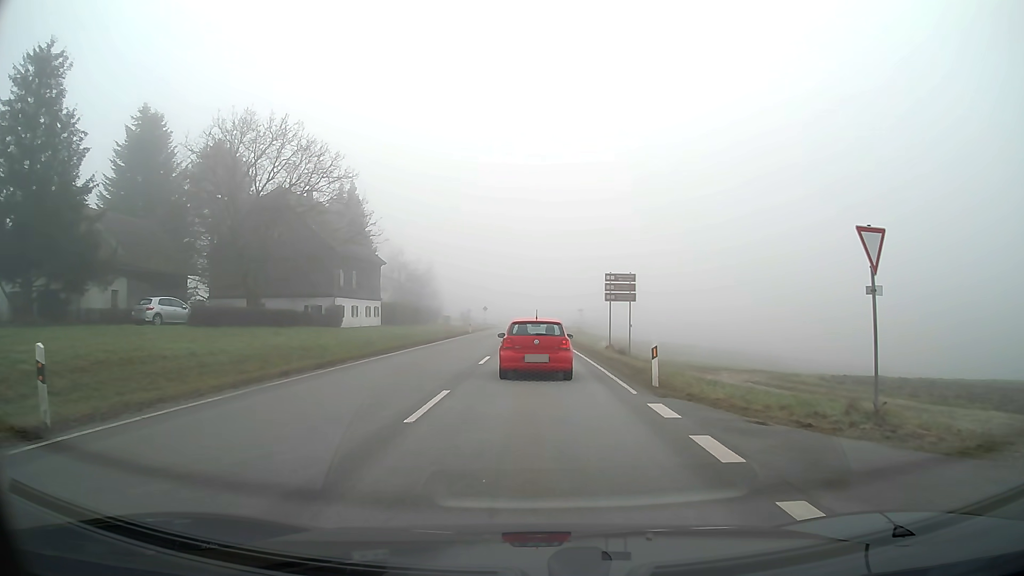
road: secondary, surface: asphalt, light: Day
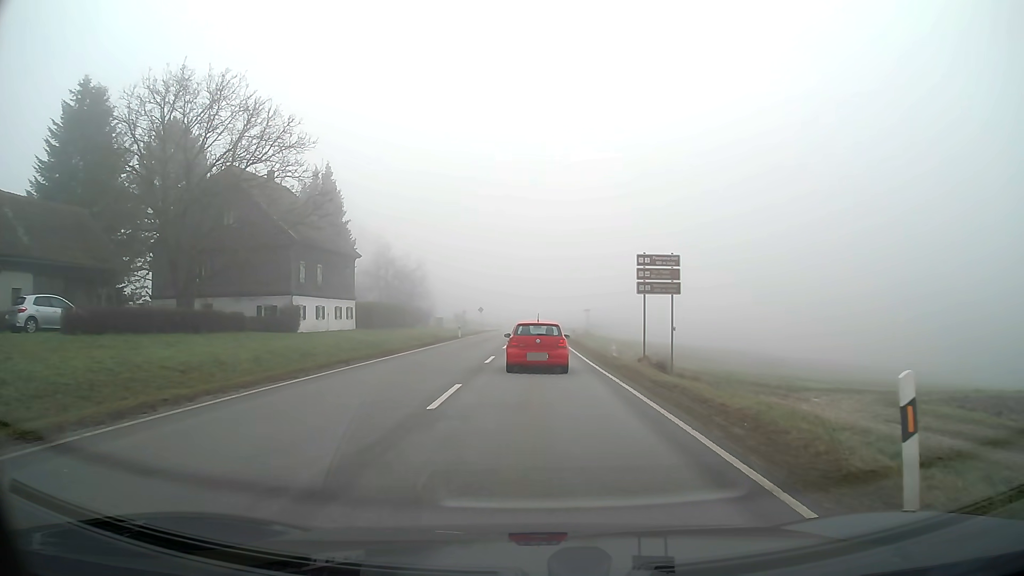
(0.0, +10.4) m; 0°
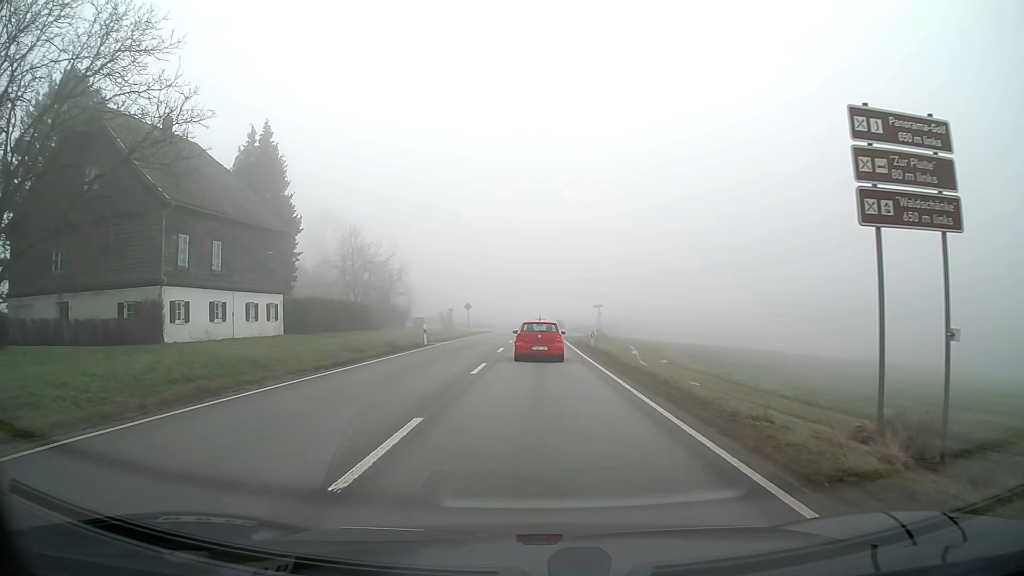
(0.0, +17.3) m; 0°
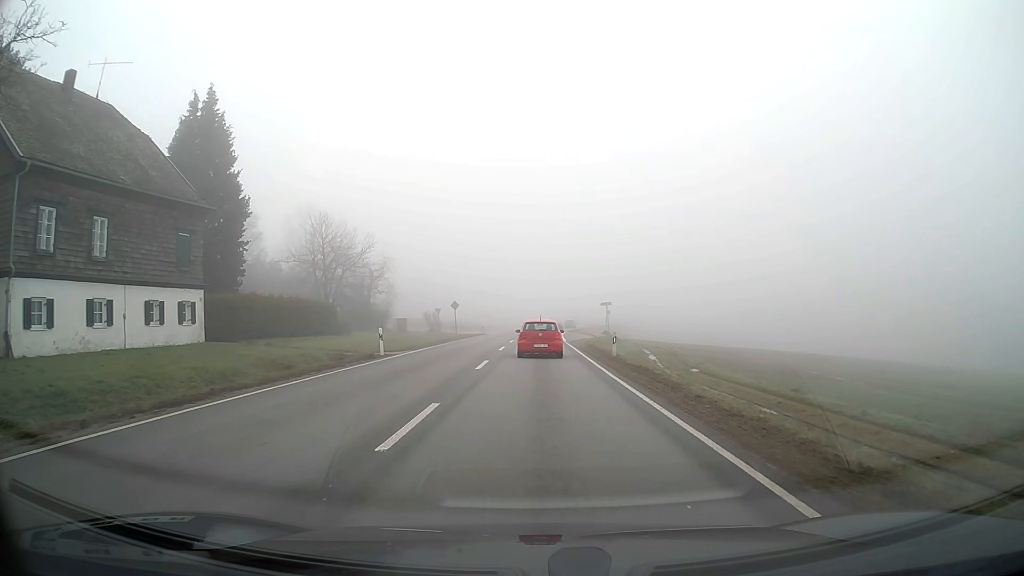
(0.0, +10.5) m; 0°
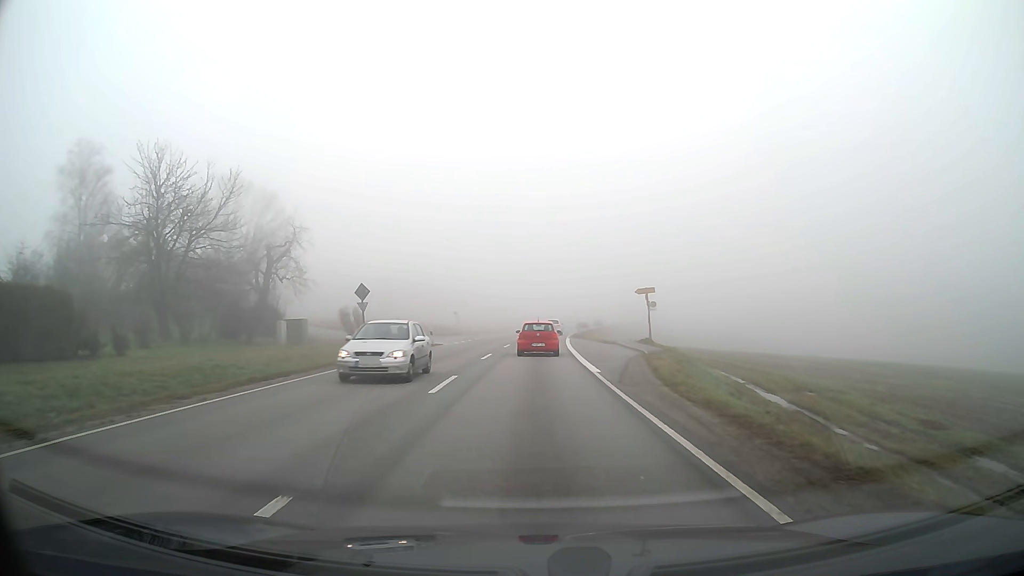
(+0.2, +30.3) m; +1°
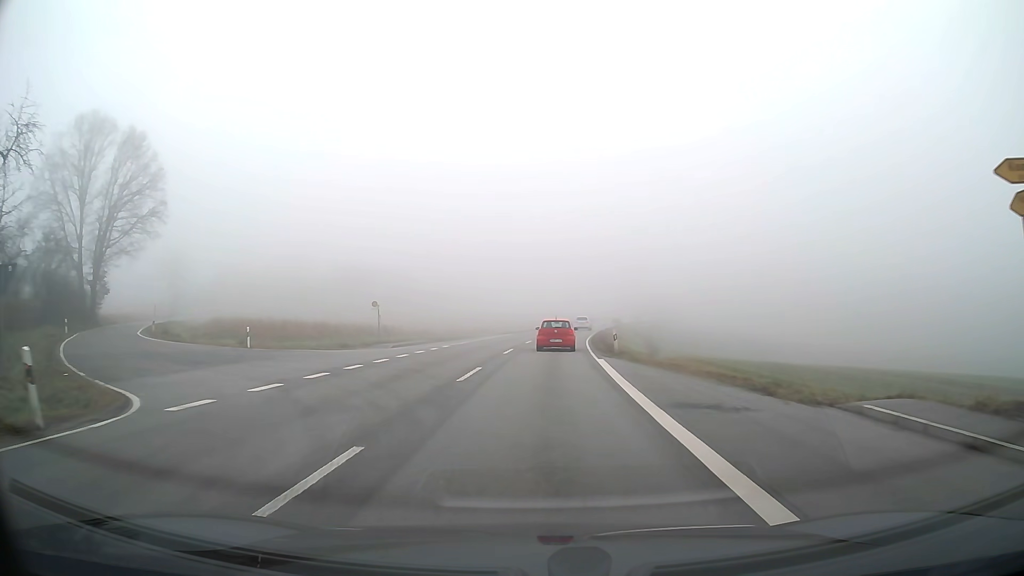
(+0.3, +33.9) m; +1°
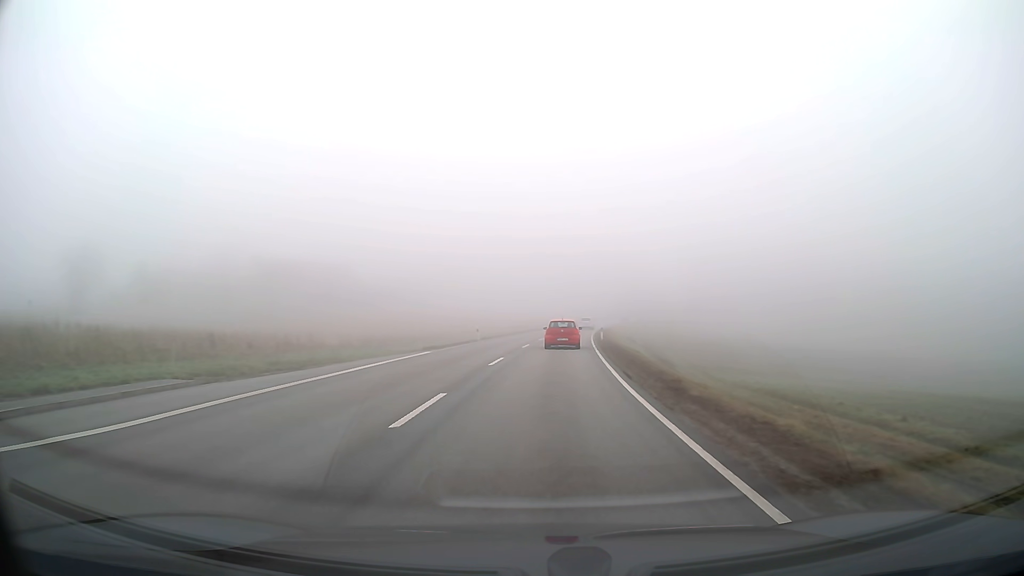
(+0.8, +30.5) m; +3°
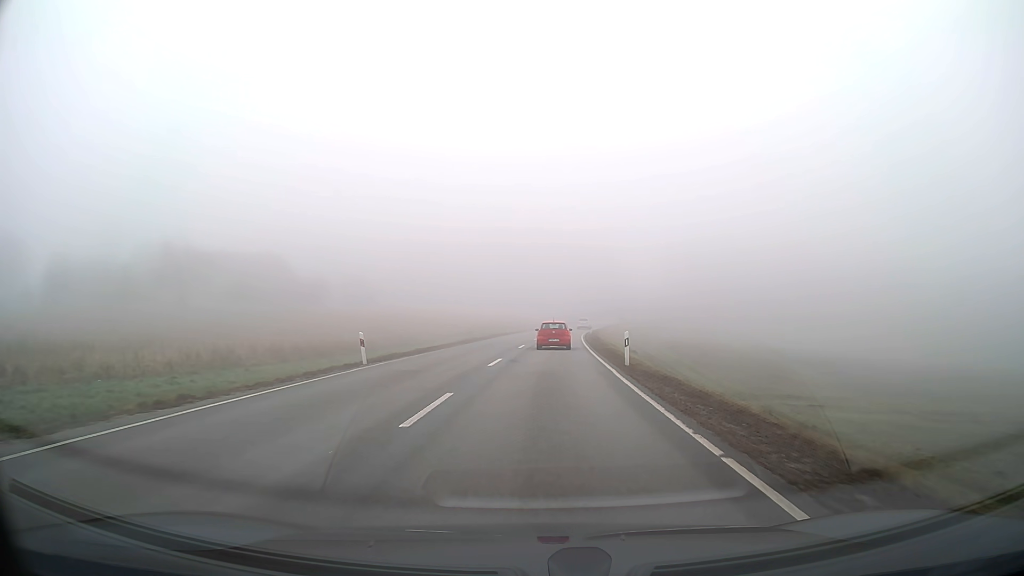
(+0.6, +25.1) m; +3°
